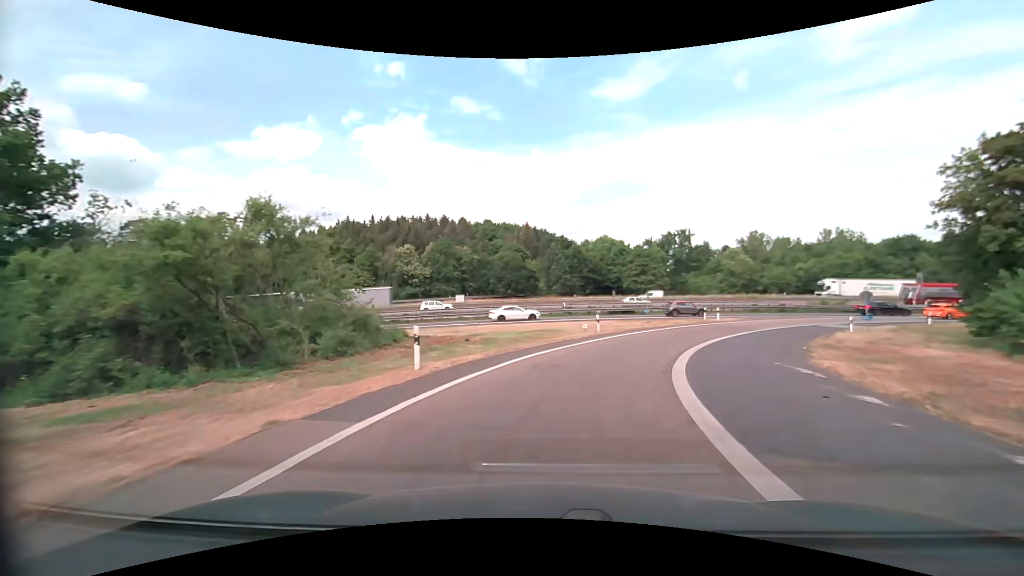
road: motorway_link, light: Day
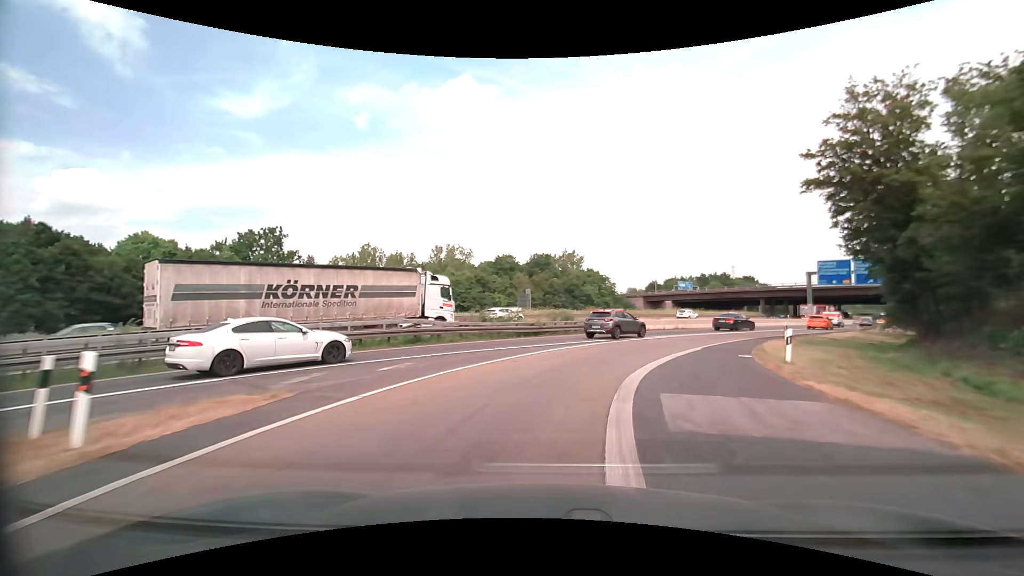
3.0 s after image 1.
(+14.1, +35.8) m; +42°
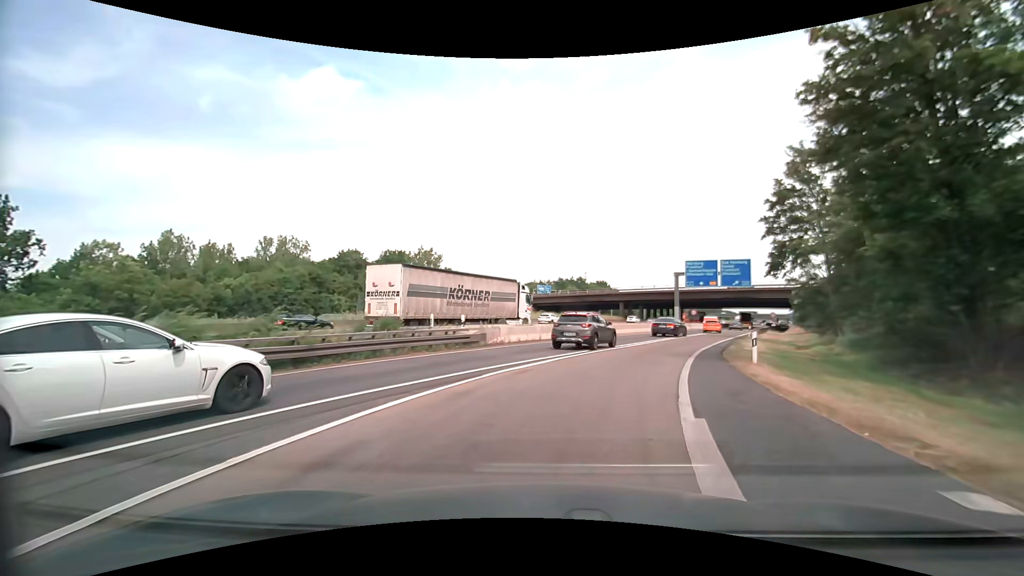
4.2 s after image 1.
(+1.9, +14.2) m; +16°
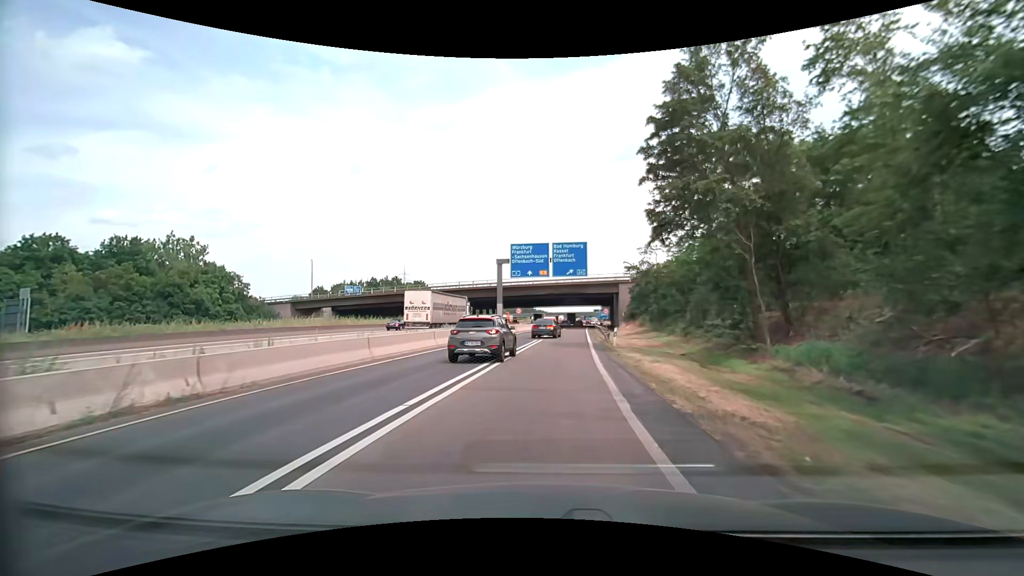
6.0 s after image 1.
(+3.9, +19.2) m; +19°
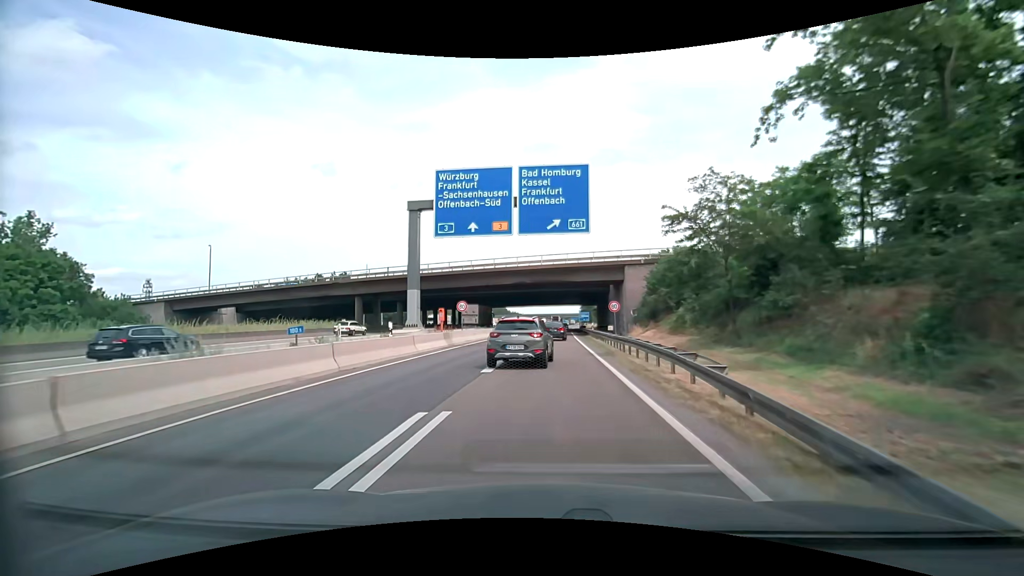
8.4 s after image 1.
(+1.5, +27.2) m; +4°
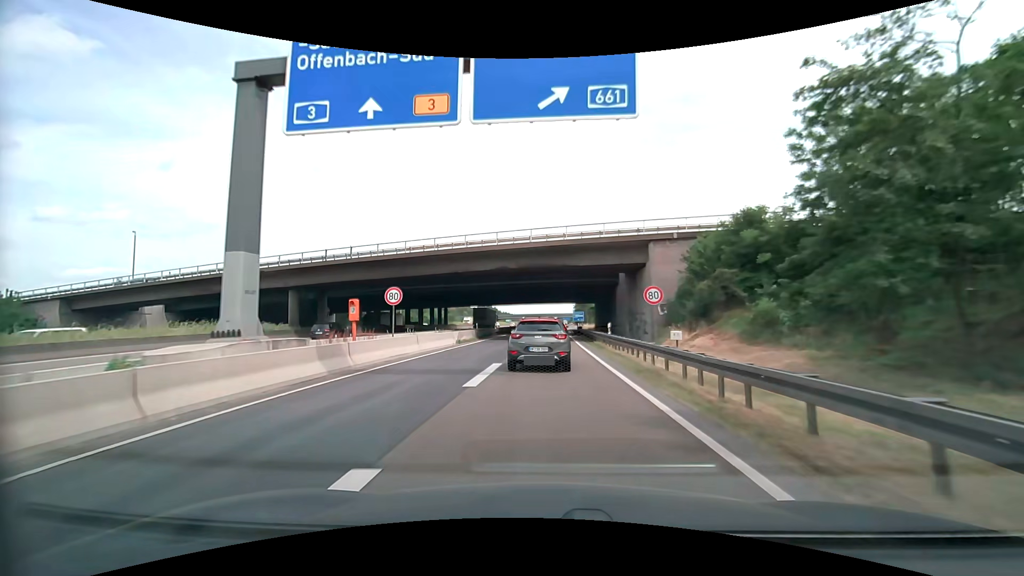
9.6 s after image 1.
(+0.1, +15.0) m; +1°
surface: asphalt
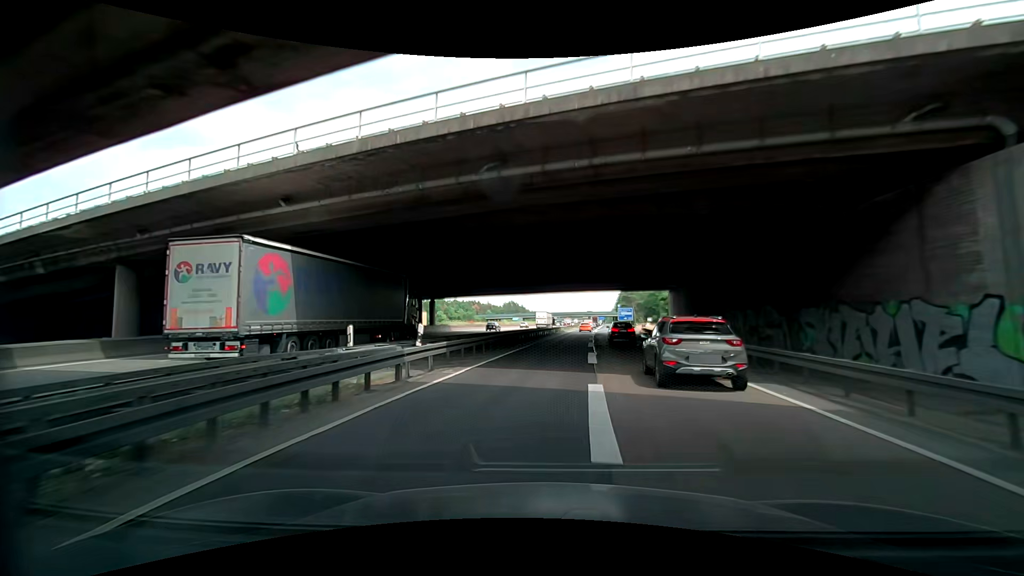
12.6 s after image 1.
(-1.3, +41.9) m; -4°
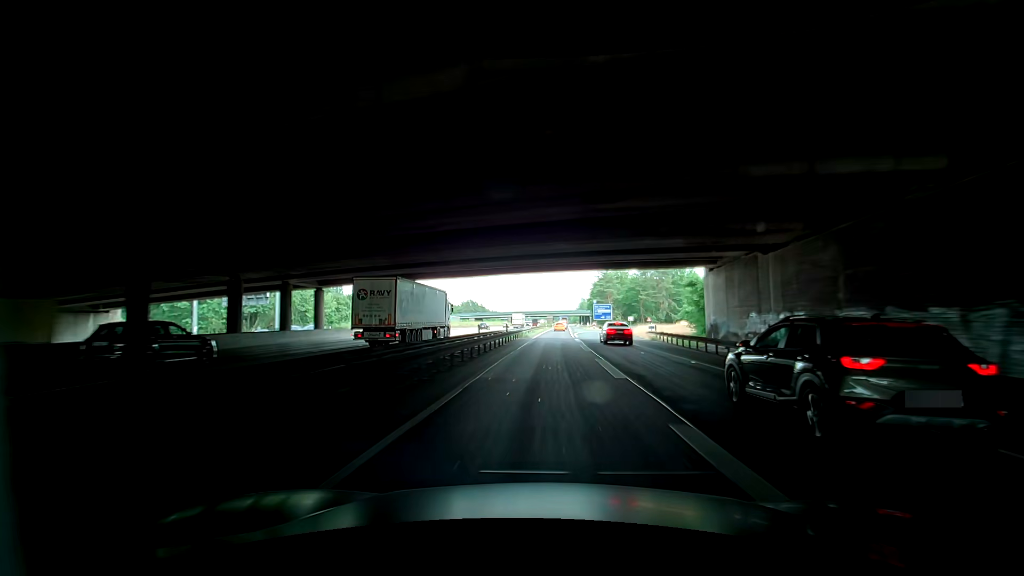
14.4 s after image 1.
(+0.6, +28.5) m; +1°
(0, +10) (+1, +20) (+1, +30) (+2, +40) (+3, +50) (+4, +60) (+4, +70) (+5, +80) (+6, +90) (+7, +100) m
